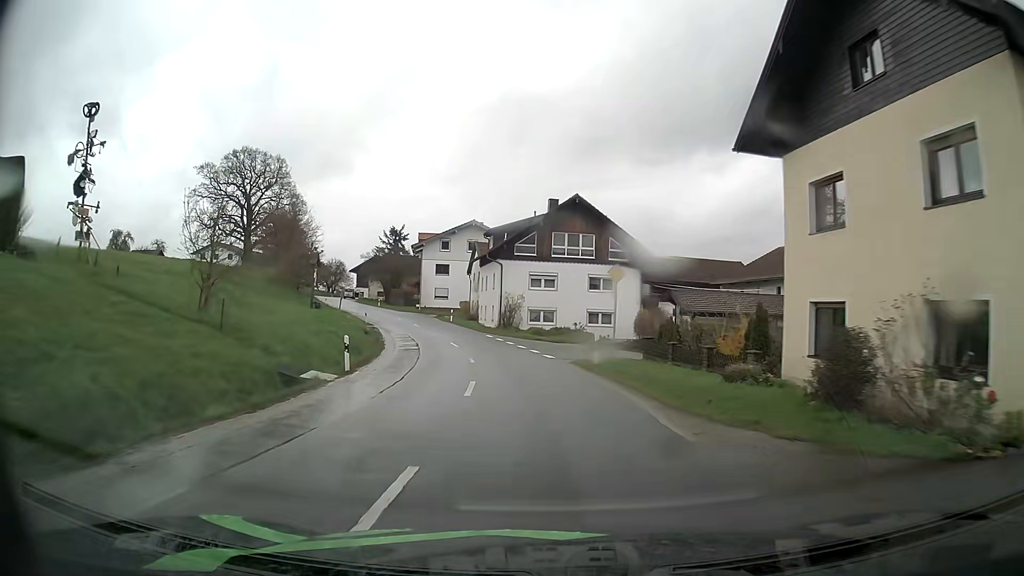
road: secondary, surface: asphalt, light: Day
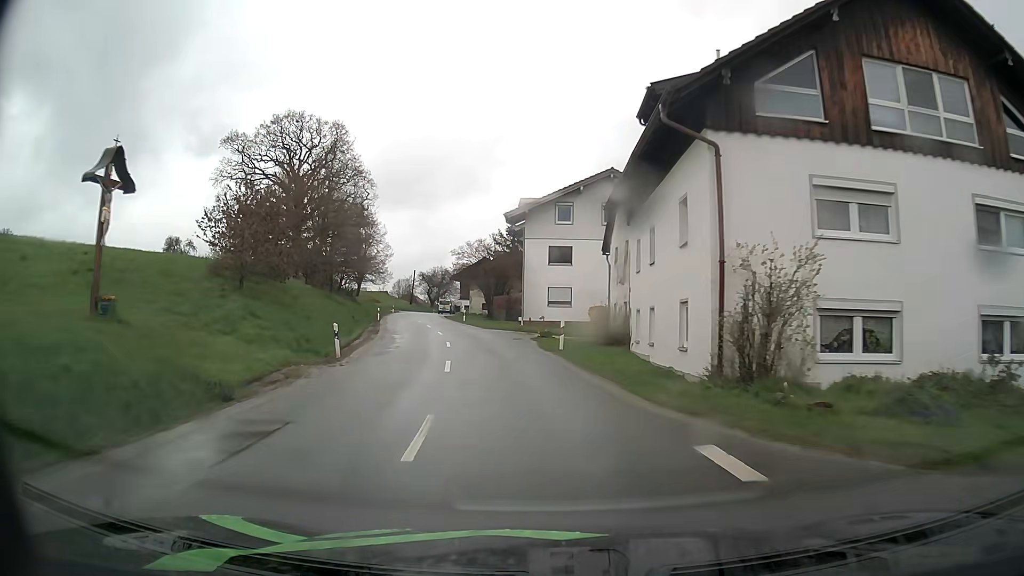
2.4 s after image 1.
(-3.2, +33.2) m; -11°
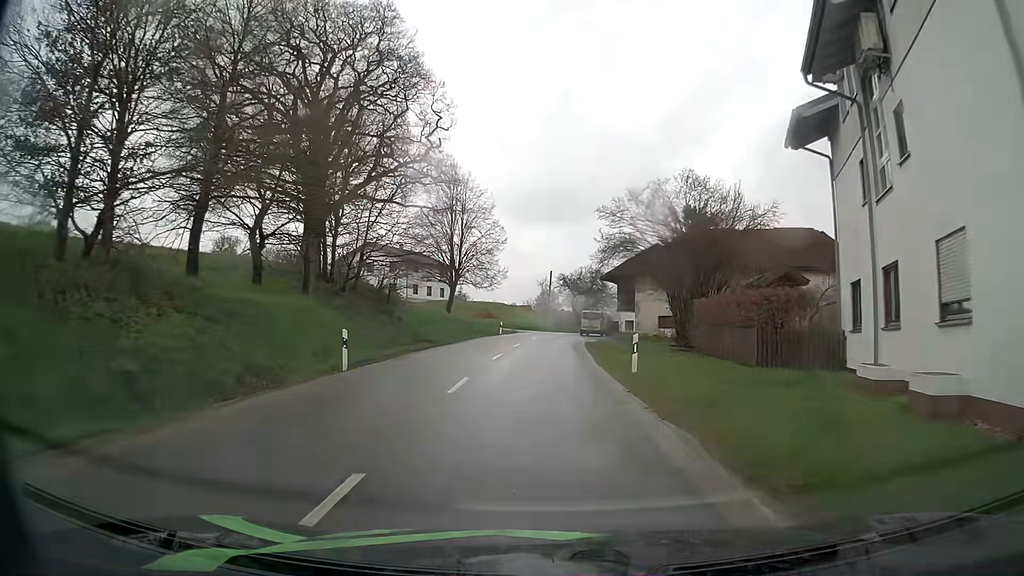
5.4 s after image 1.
(-5.2, +39.3) m; -14°
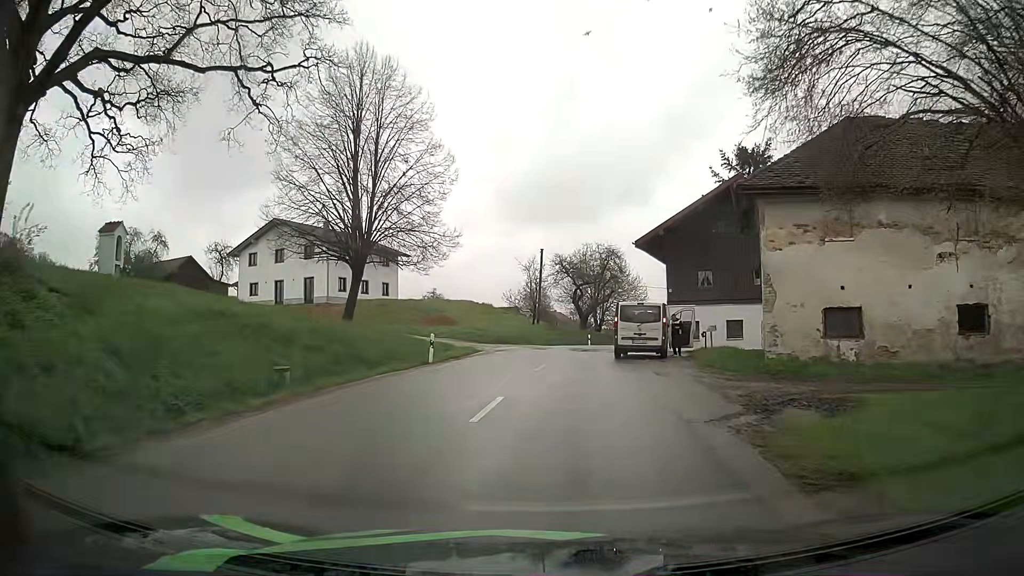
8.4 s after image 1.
(-0.1, +30.1) m; +1°
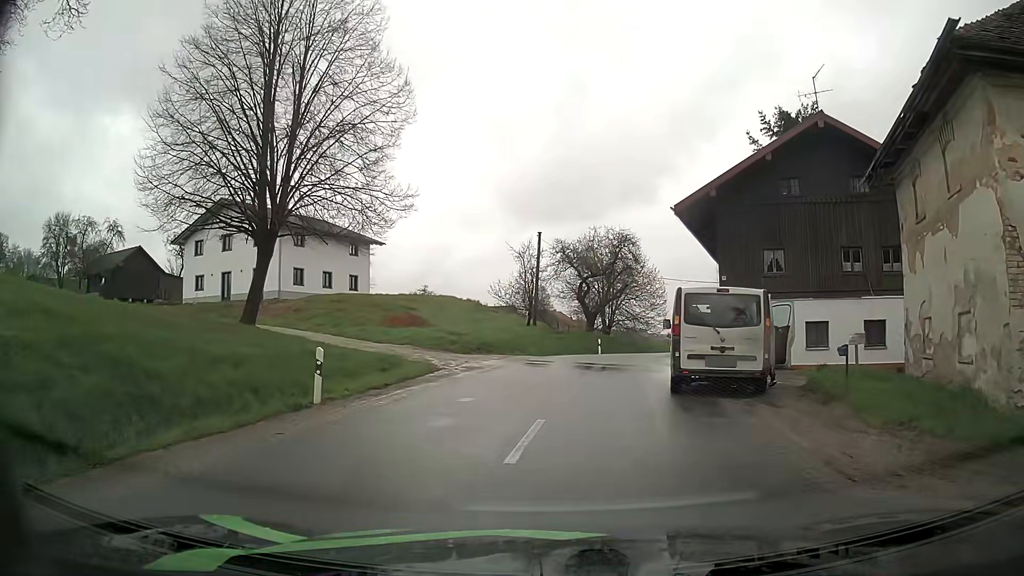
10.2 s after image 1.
(0.0, +11.1) m; 0°
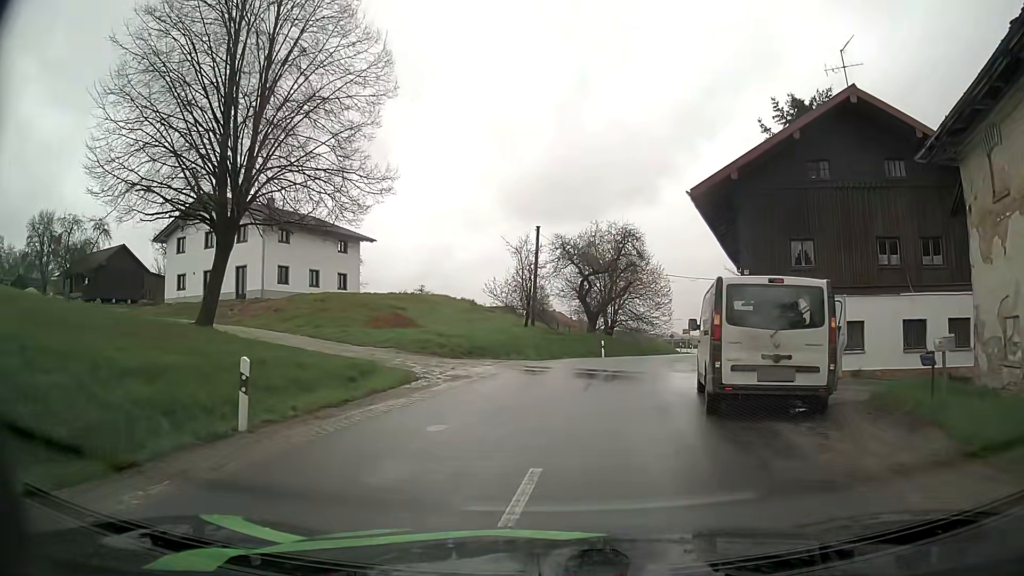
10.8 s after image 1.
(0.0, +3.0) m; 0°
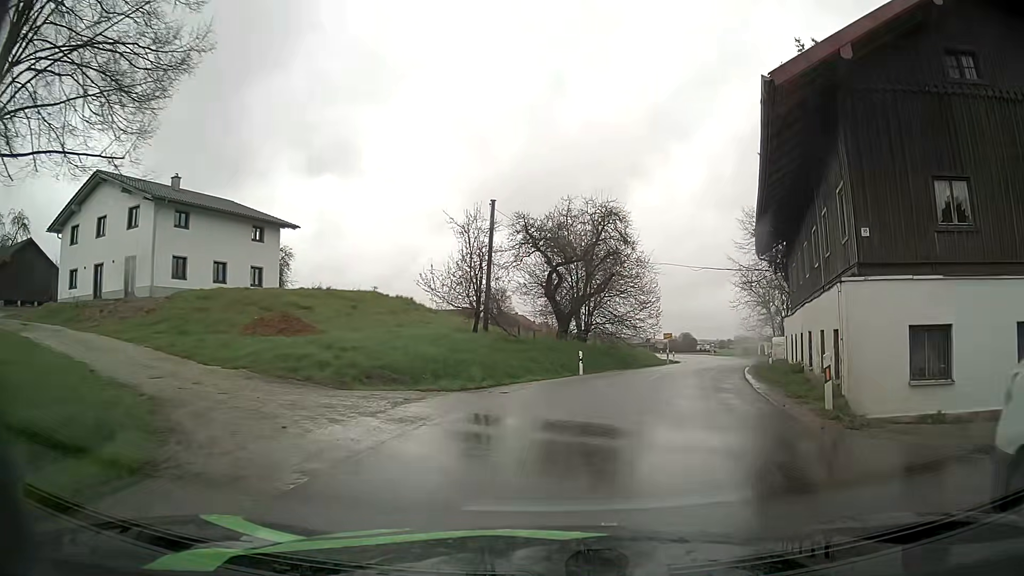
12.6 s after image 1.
(+0.1, +11.1) m; +3°
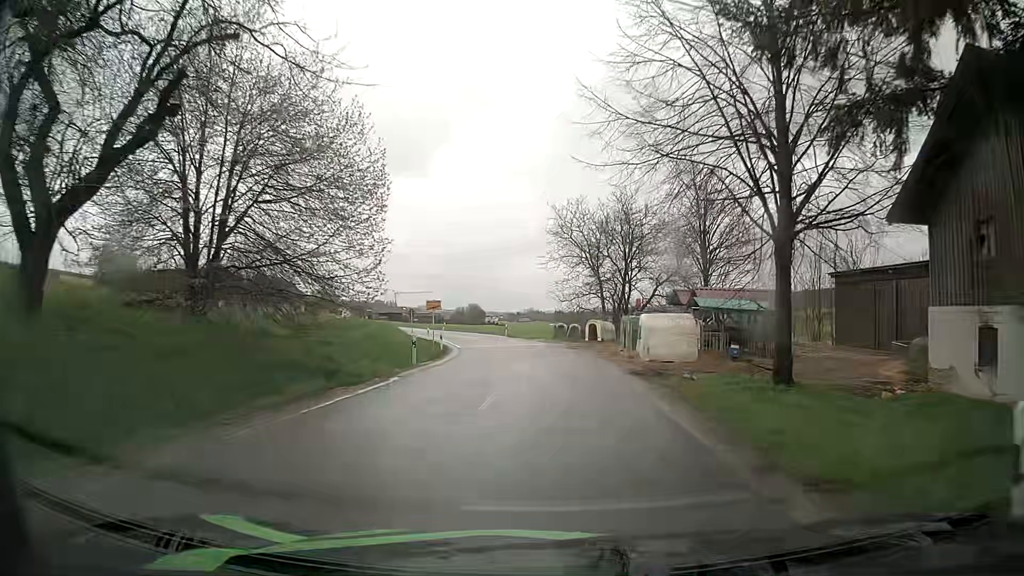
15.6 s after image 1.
(+5.8, +28.1) m; +17°
(0, +10) (0, +20) (0, +30) (-1, +40) (-3, +50) (-6, +59) (-9, +69) (-13, +78) (-16, +87) (-20, +97) m
